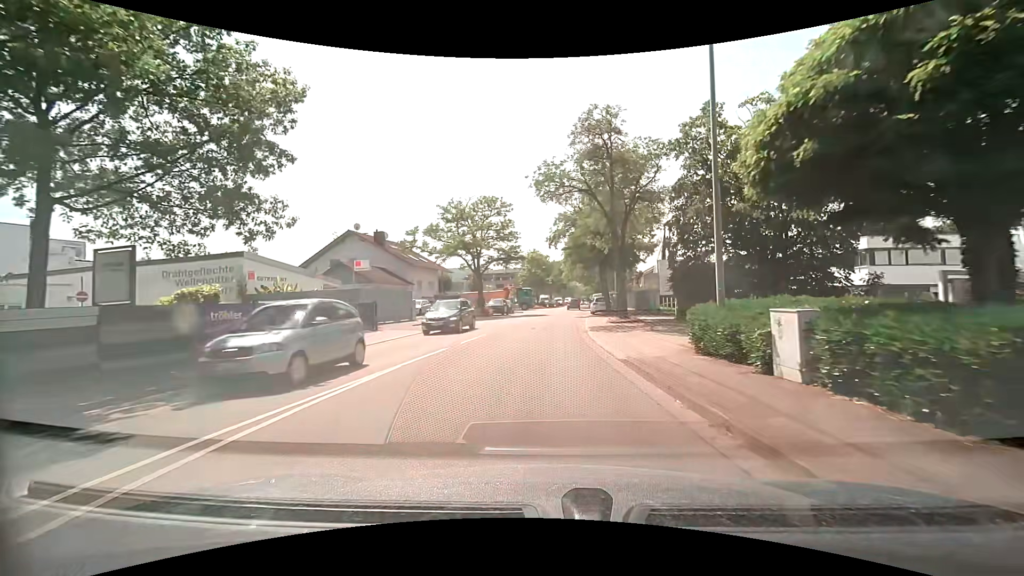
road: unclassified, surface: asphalt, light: Day
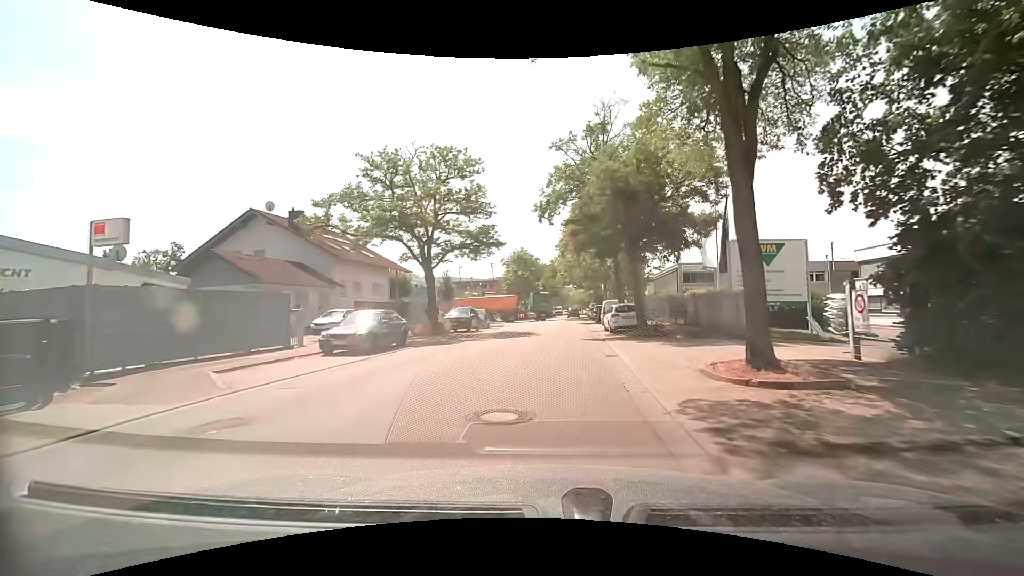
(+0.1, +16.4) m; +1°
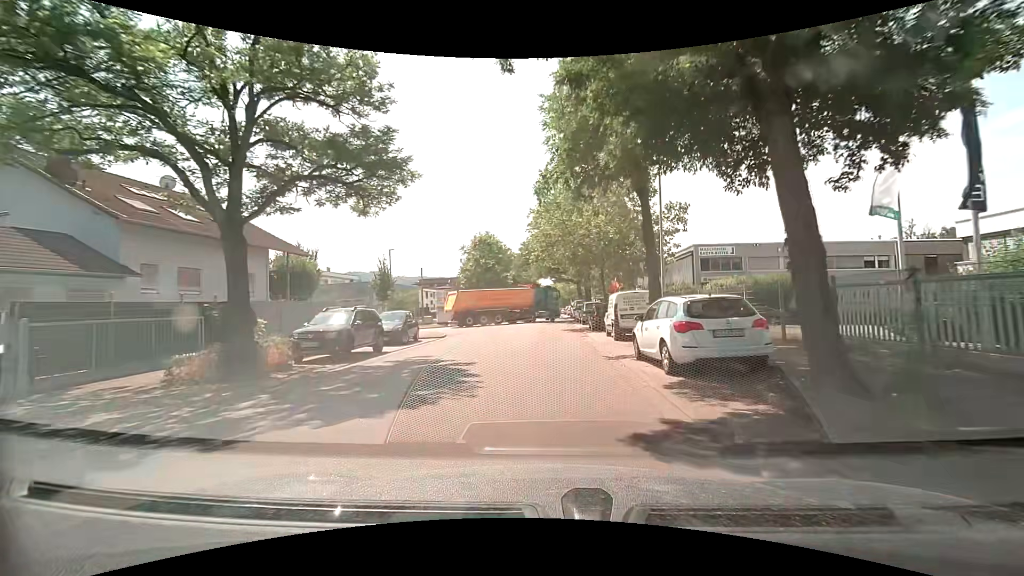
(+0.5, +16.2) m; +2°
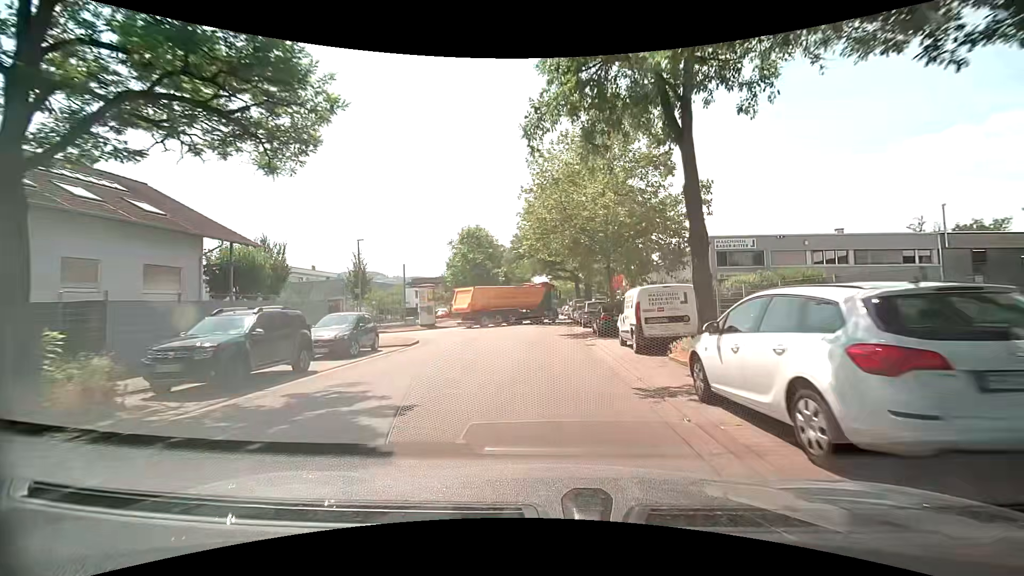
(+0.1, +5.3) m; +1°
